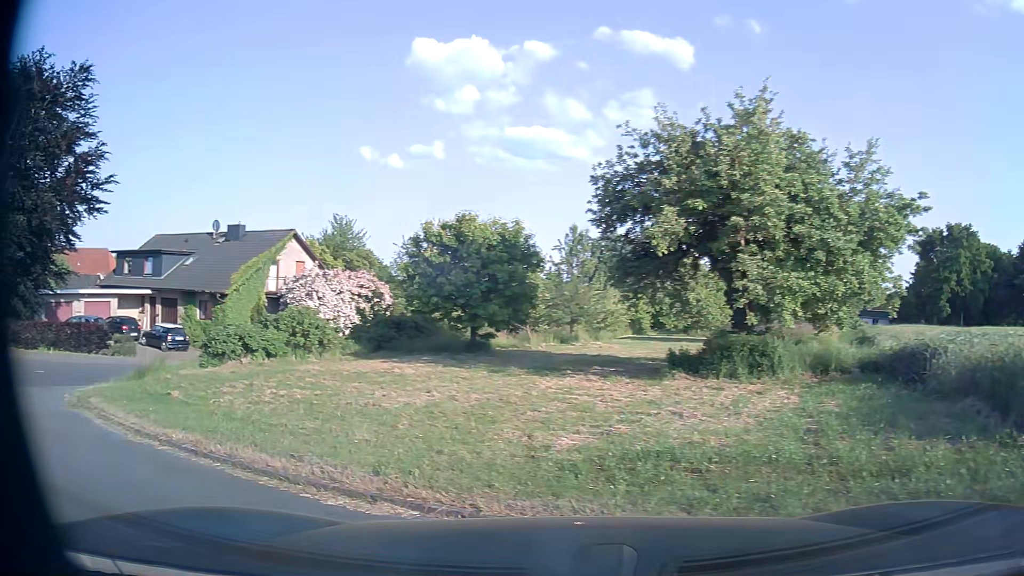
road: residential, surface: paved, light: Day
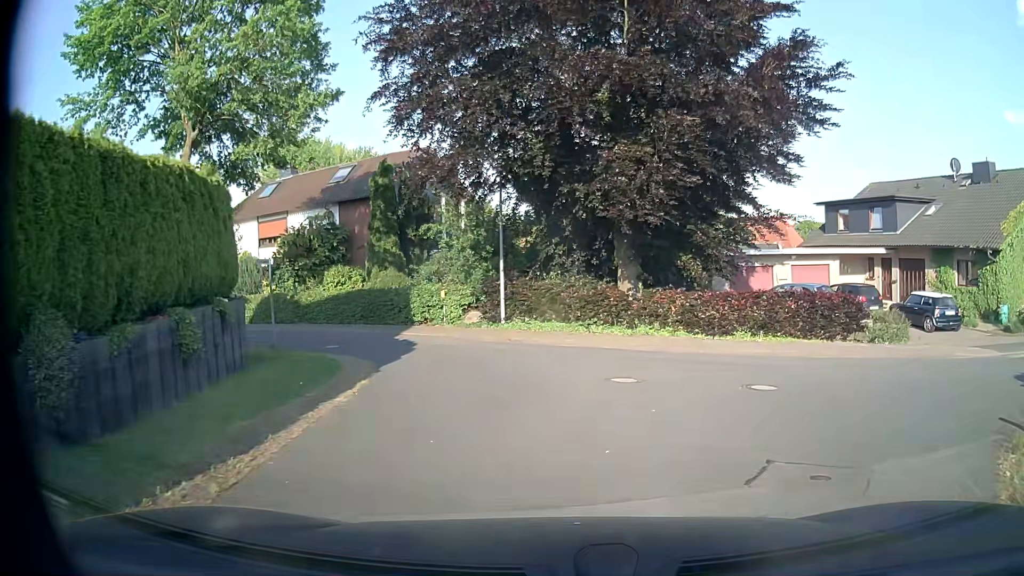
(-8.3, +8.9) m; -58°
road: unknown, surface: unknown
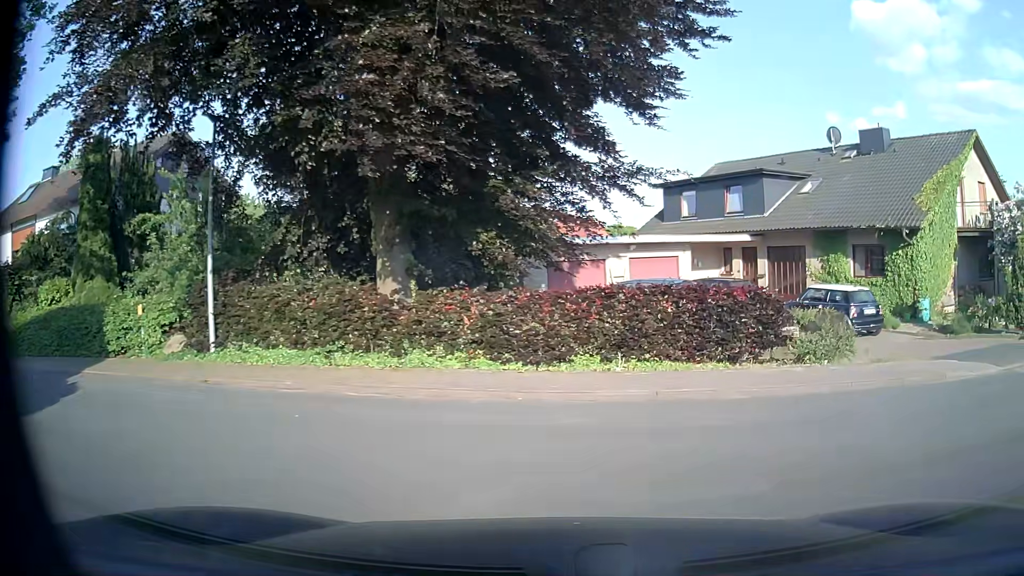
(+0.8, +7.6) m; +15°
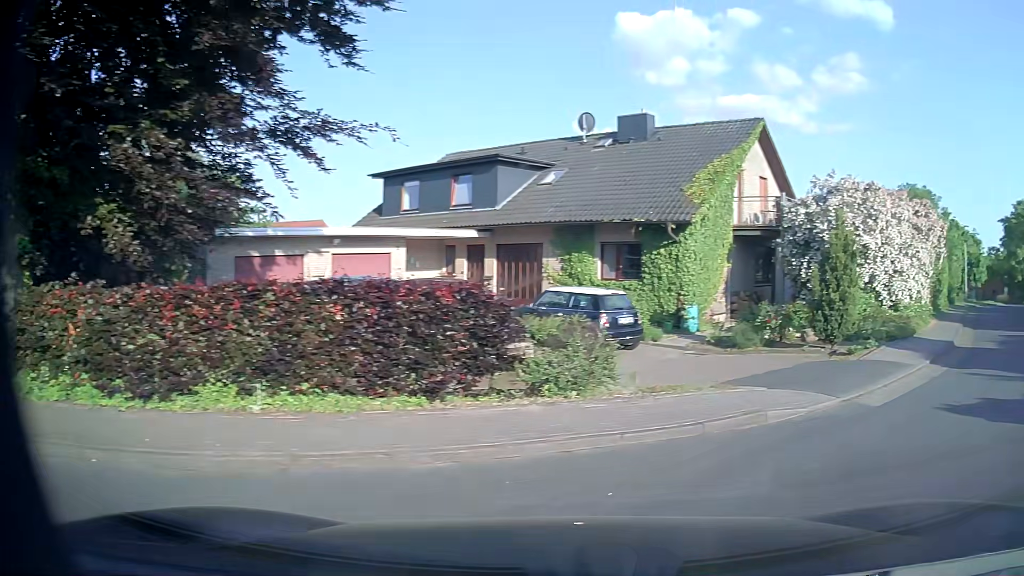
(+0.7, +3.8) m; +23°
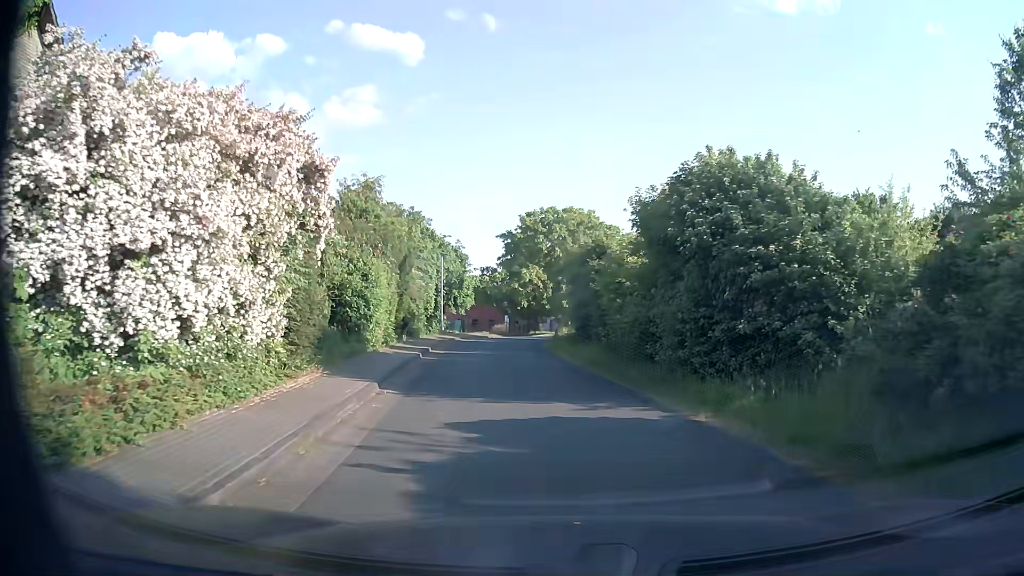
(+8.4, +11.7) m; +44°
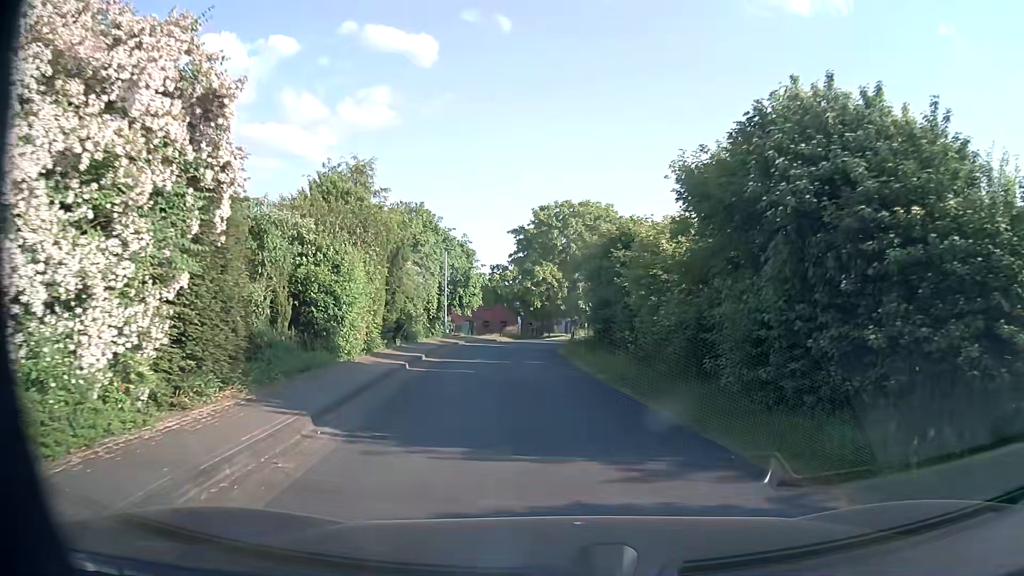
(-0.1, +4.1) m; -2°
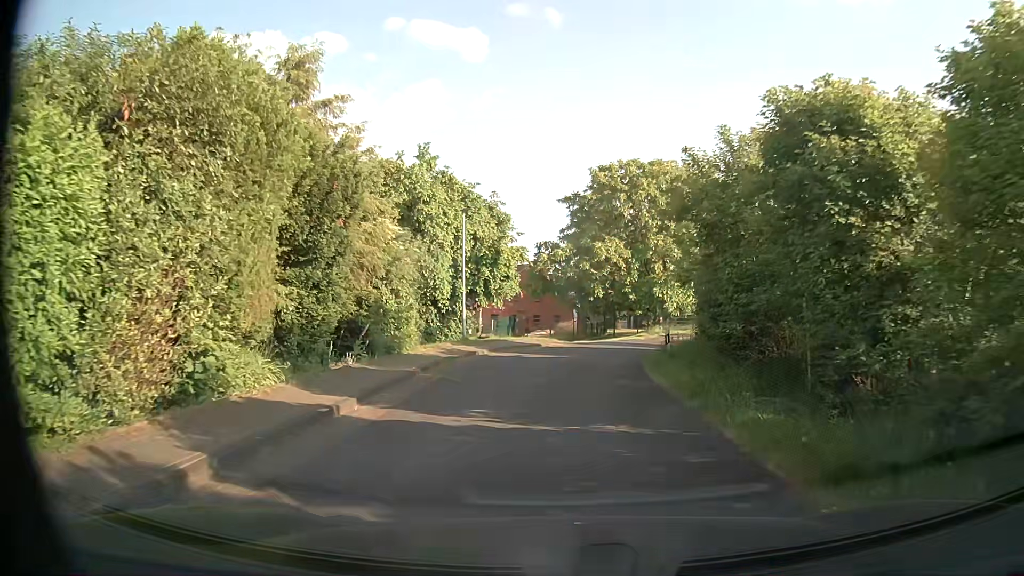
(-0.5, +12.6) m; -4°
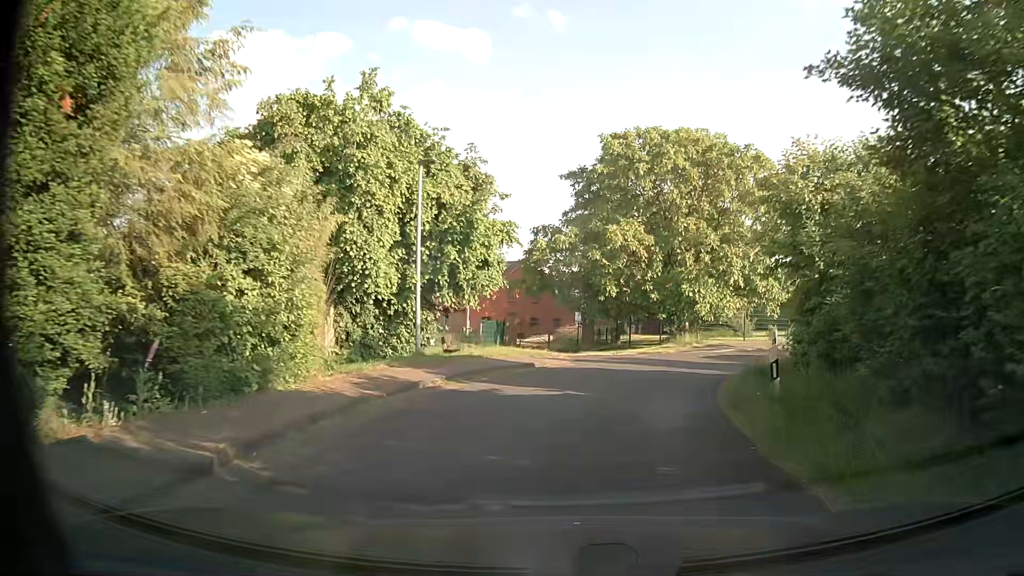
(0.0, +8.5) m; 0°
(0, +10) (+4, +19) (+11, +26) (+20, +31) (+29, +34) (+38, +38) (+47, +43) (+54, +50) (+59, +58) (+63, +67) m
